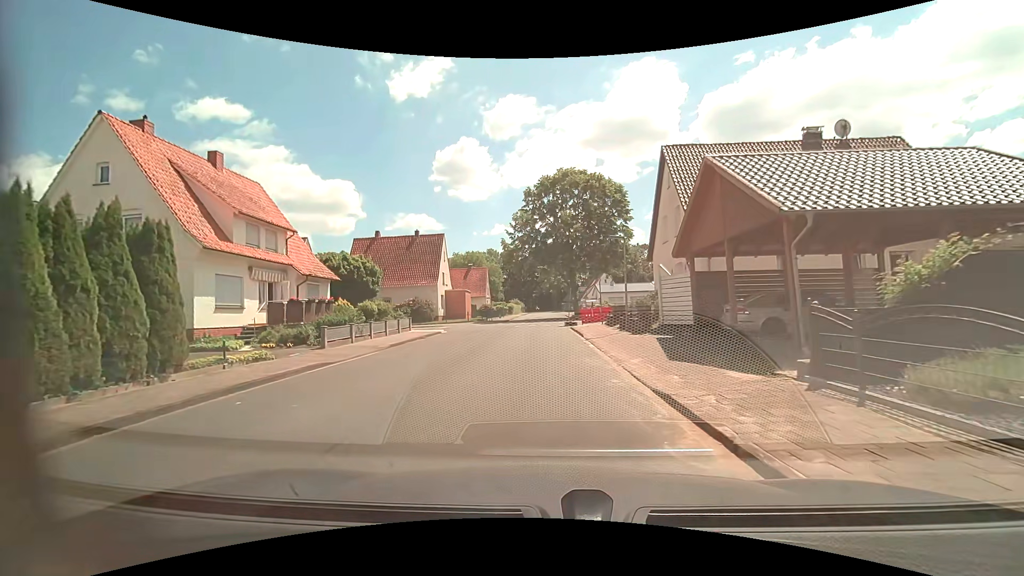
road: residential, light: Day
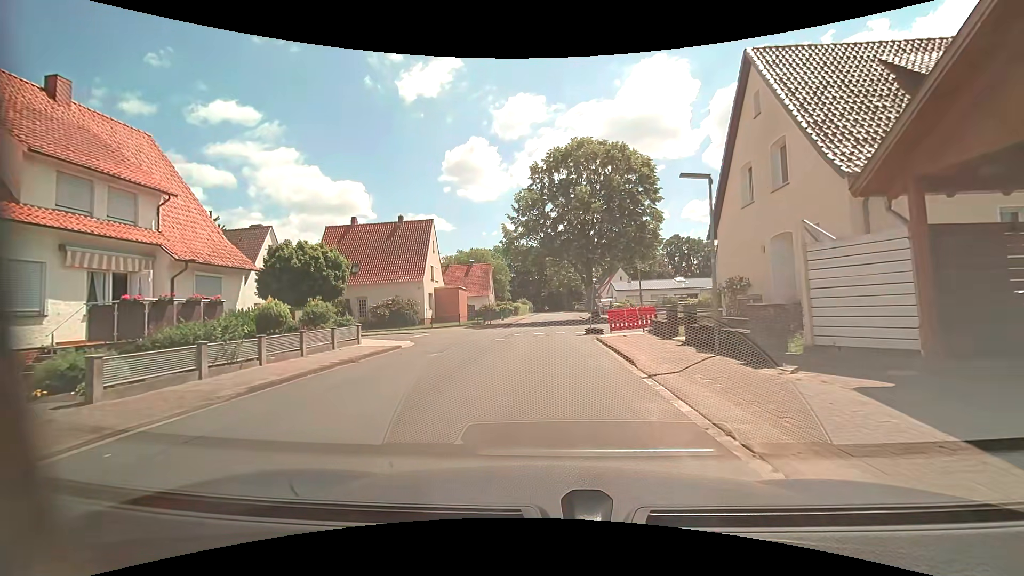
(0.0, +9.9) m; -1°
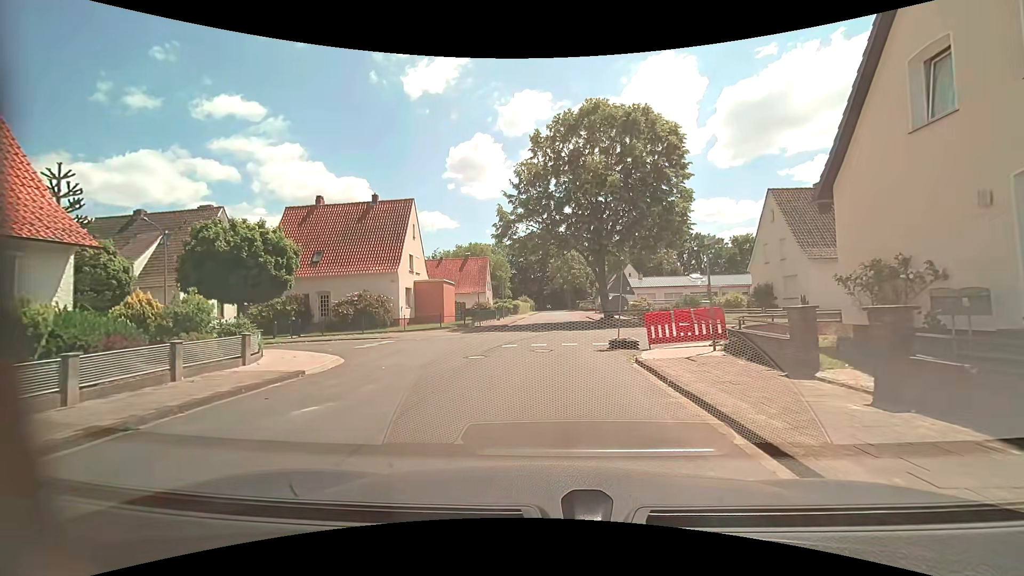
(0.0, +7.9) m; 0°
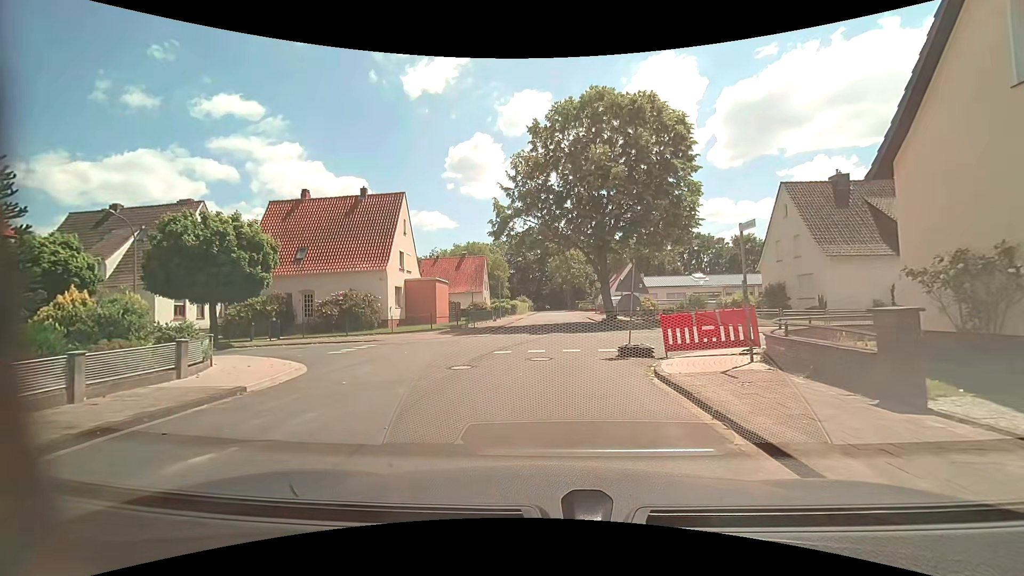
(0.0, +2.2) m; 0°
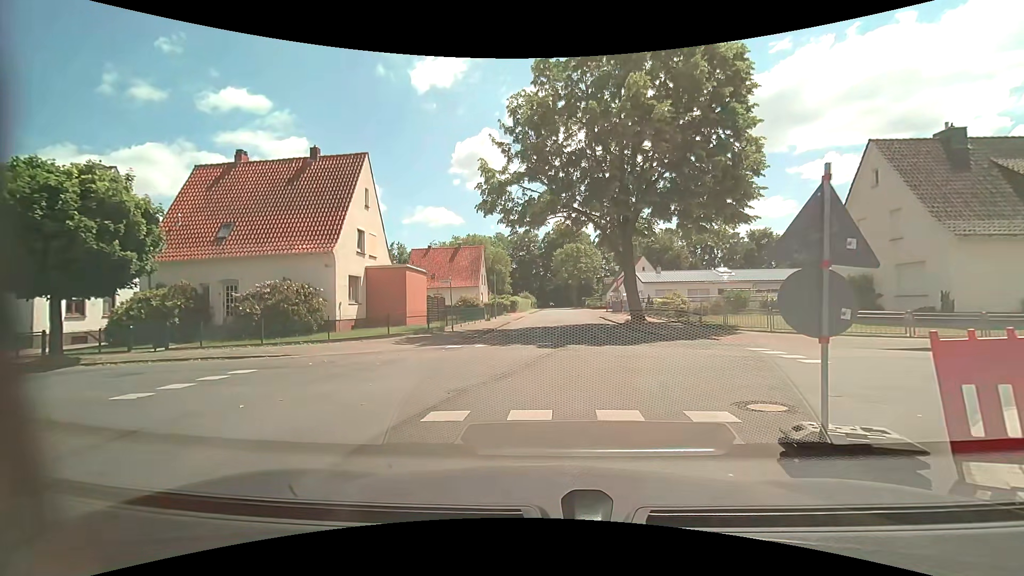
(-0.1, +8.7) m; -2°
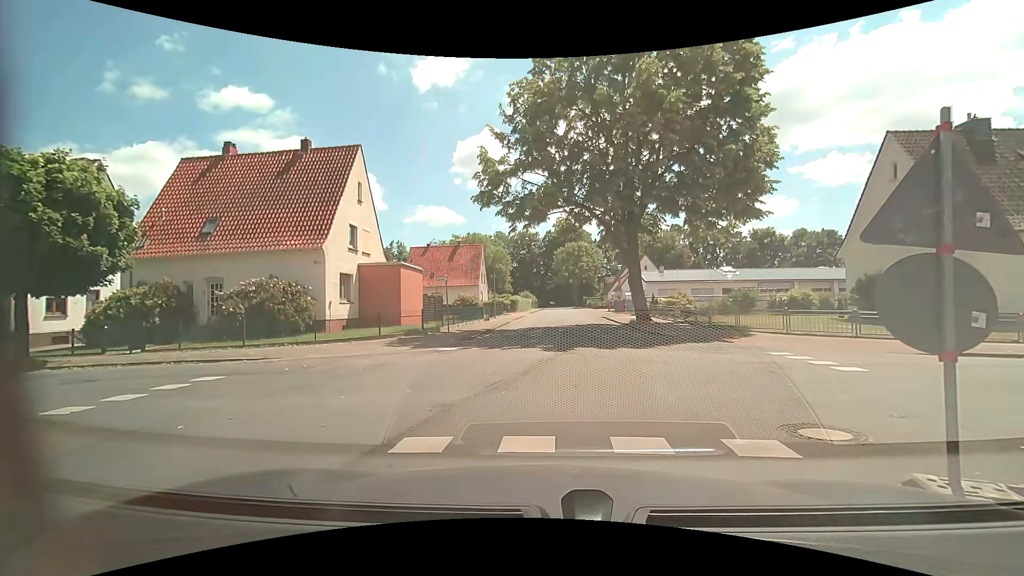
(0.0, +1.2) m; +1°
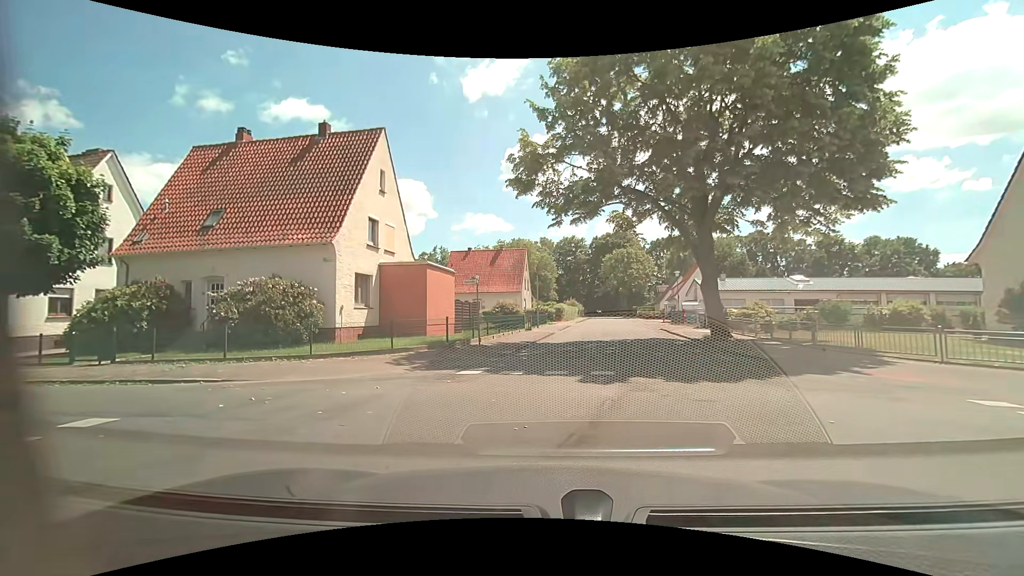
(-0.1, +4.2) m; -4°
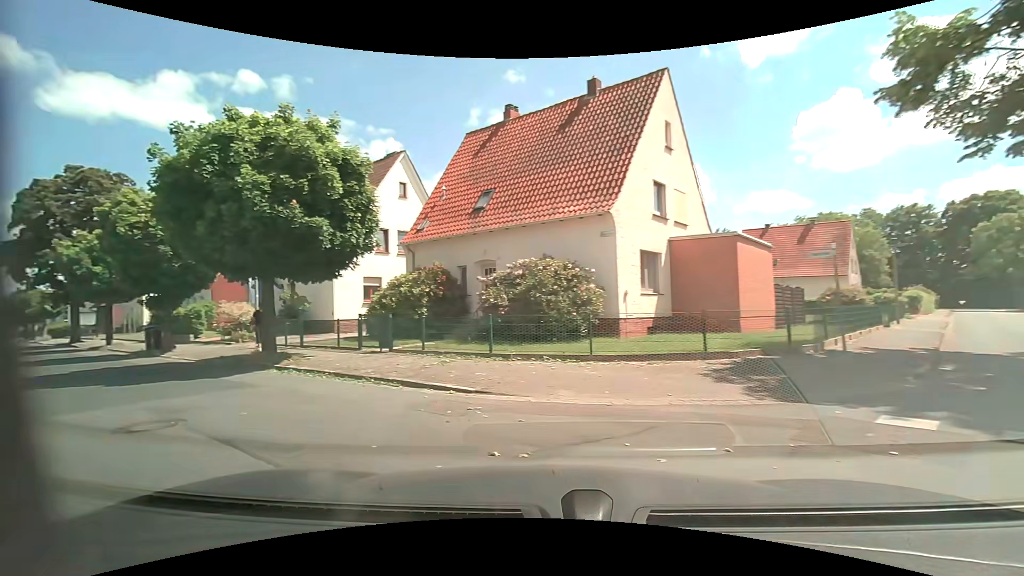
(-1.1, +4.8) m; -29°
(-5, +8) (-13, +15) (-21, +20) (-29, +26) (-37, +32) (-46, +37) (-54, +43) (-63, +48) (-71, +53) (-80, +58) m
